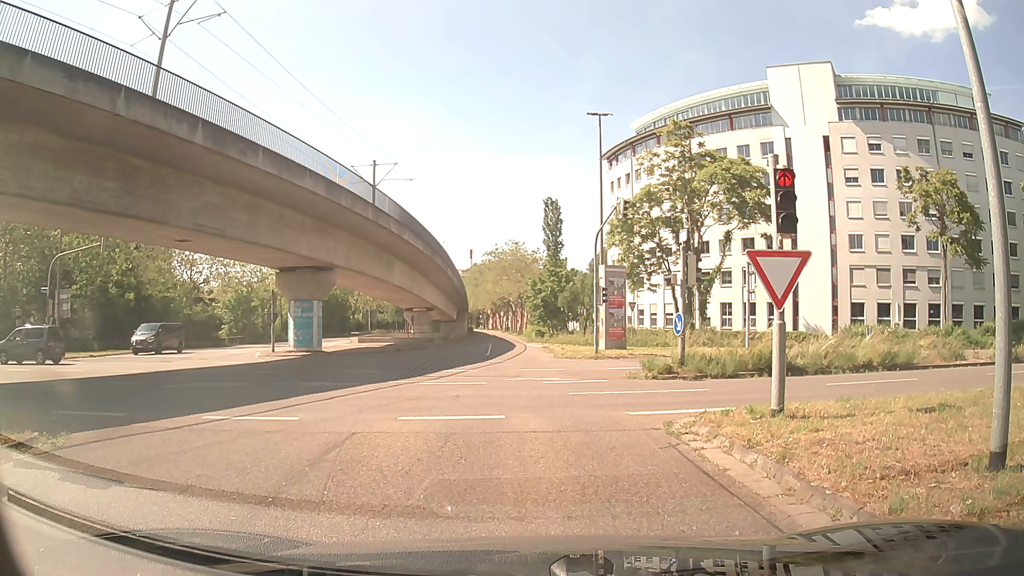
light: Day
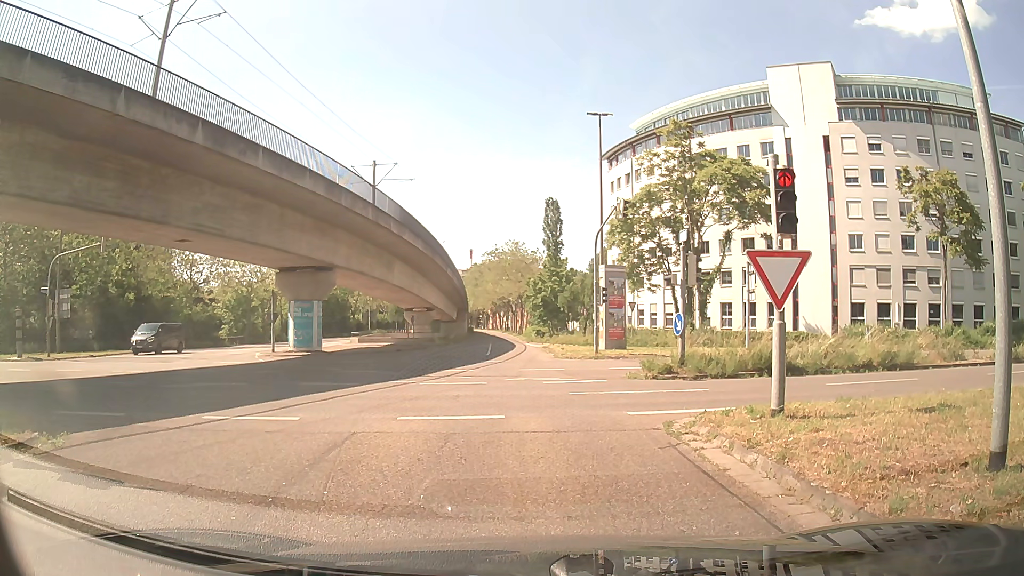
(0.0, 0.0) m; 0°
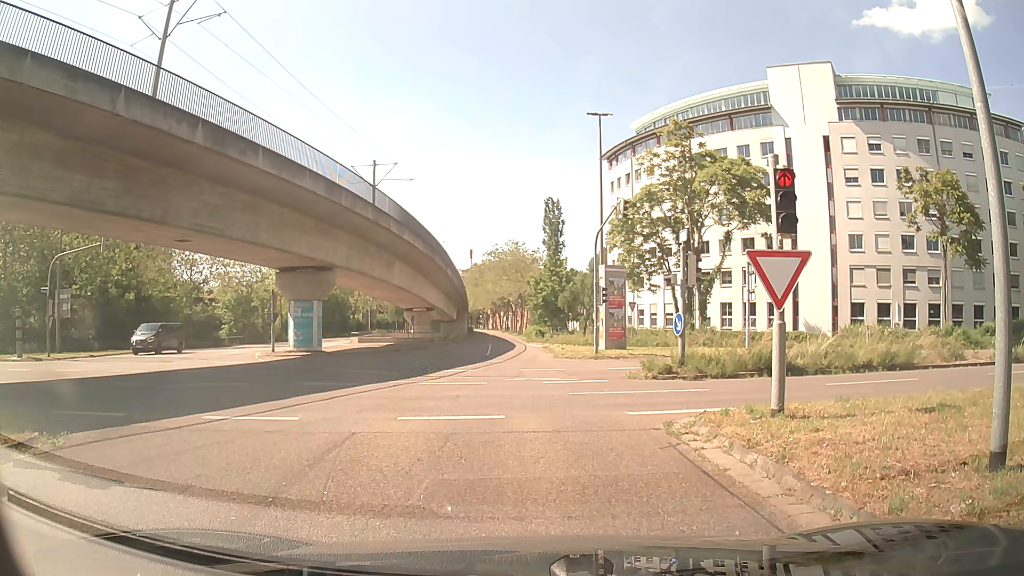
(0.0, 0.0) m; 0°
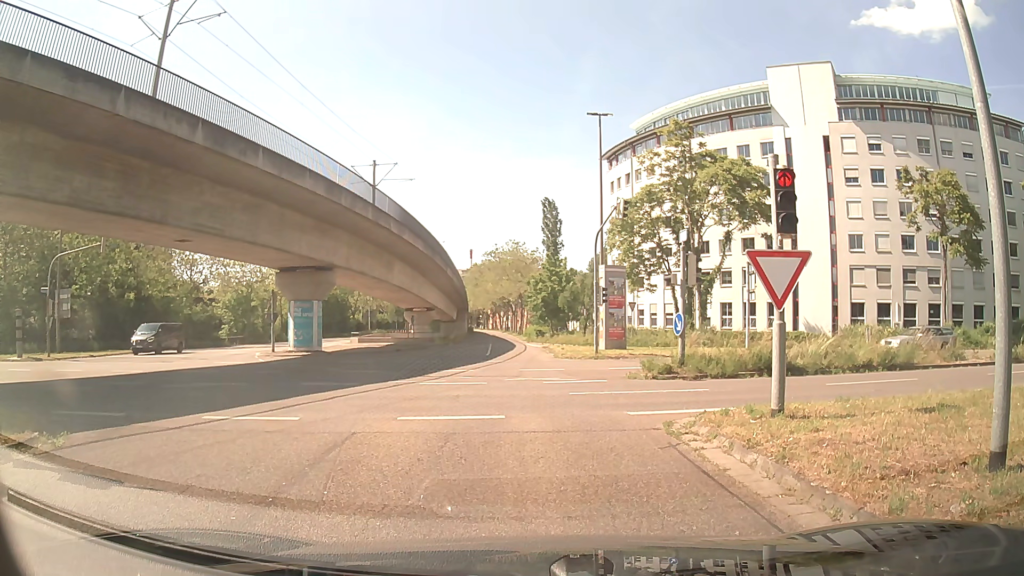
(0.0, 0.0) m; 0°
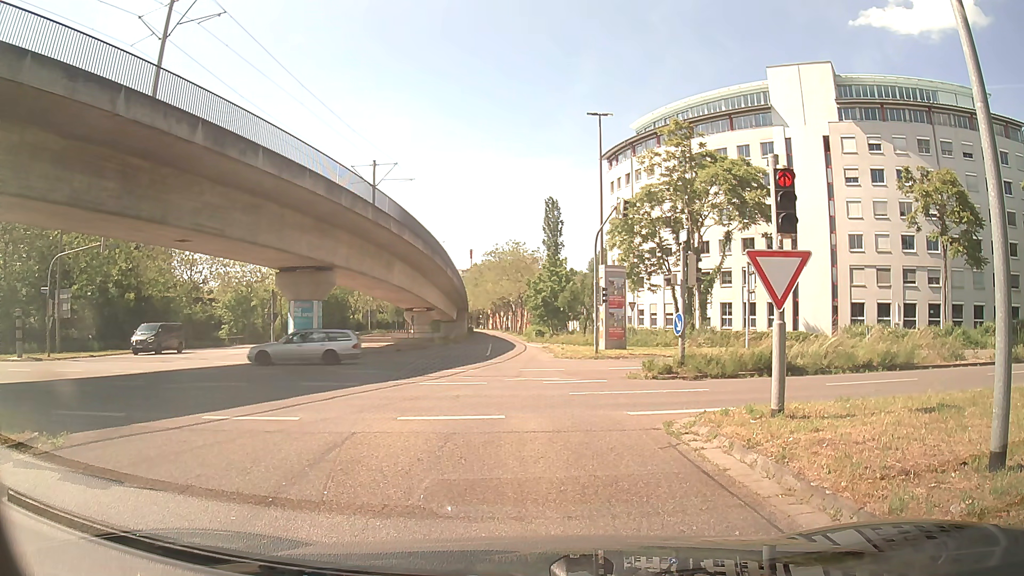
(0.0, 0.0) m; 0°
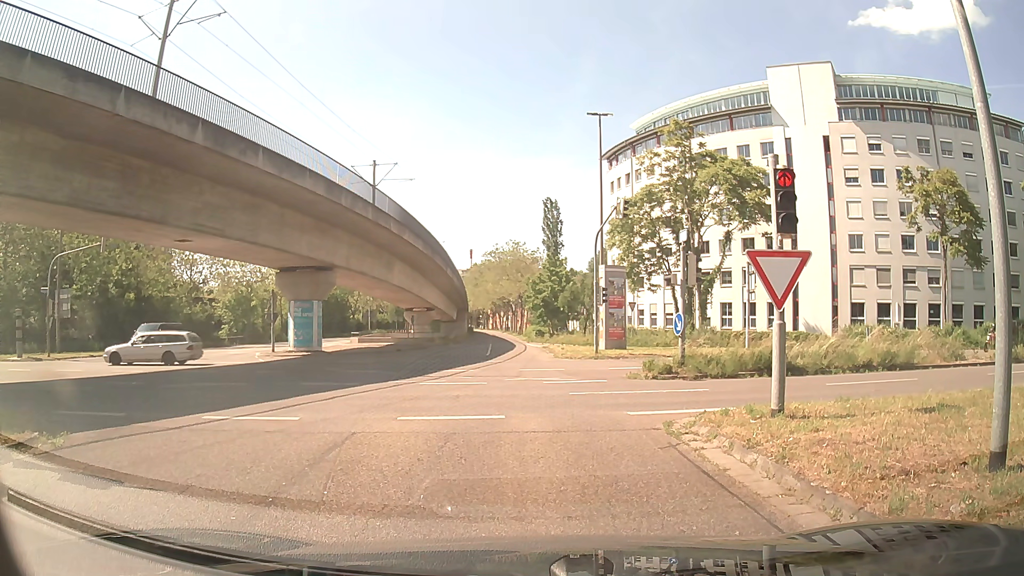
(0.0, 0.0) m; 0°
